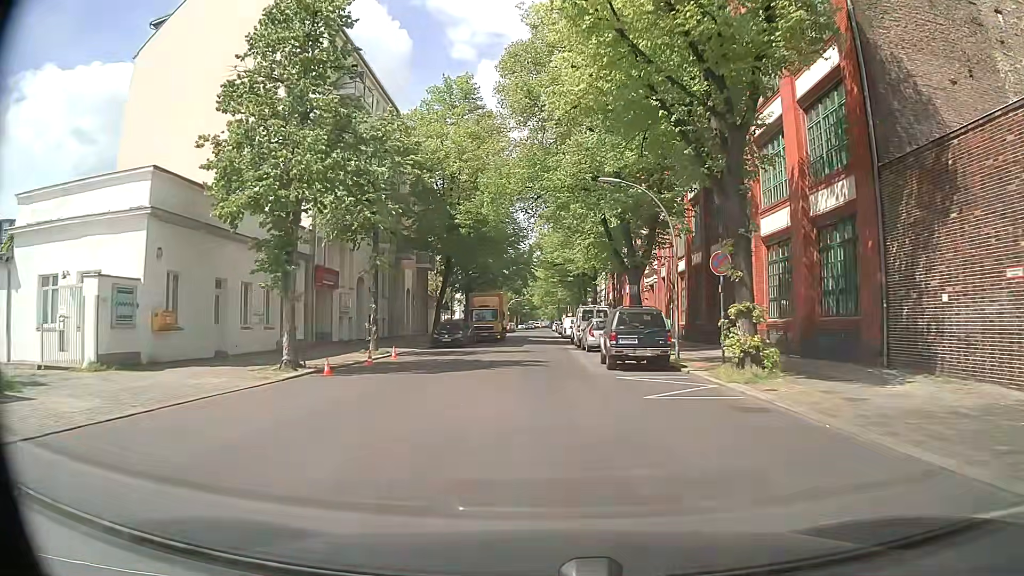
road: residential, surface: asphalt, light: Day
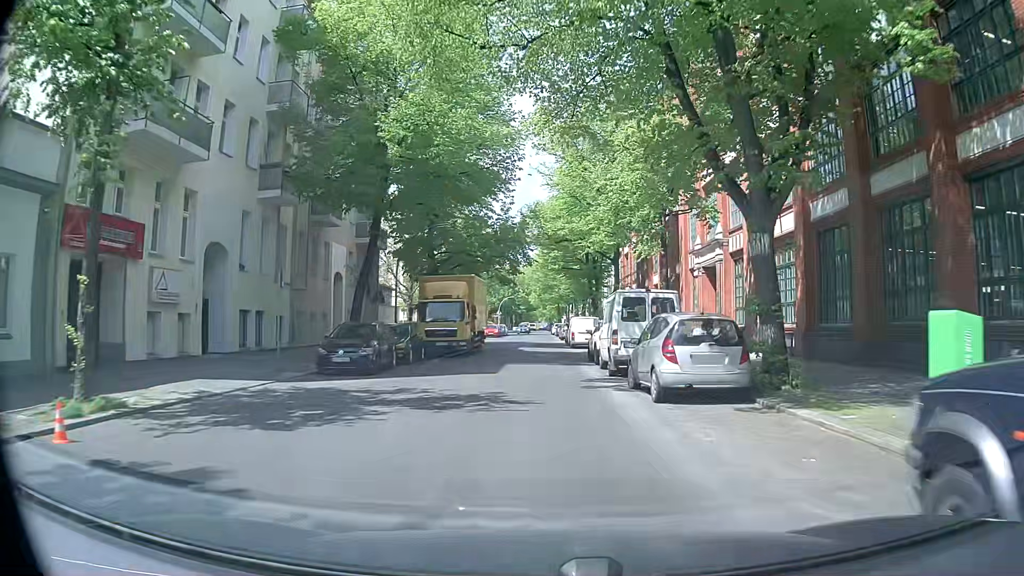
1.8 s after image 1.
(+0.1, +19.6) m; +1°
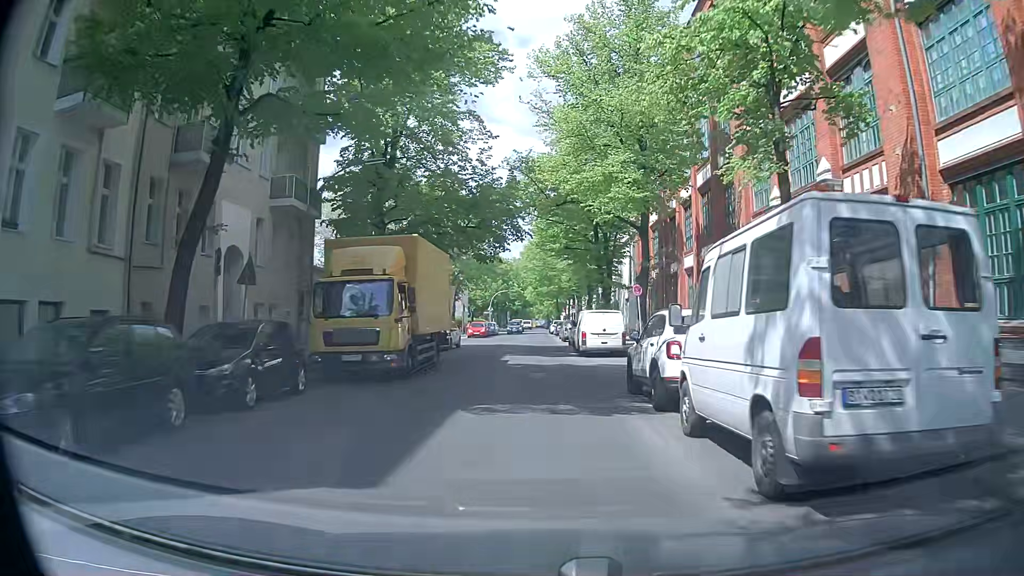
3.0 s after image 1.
(-0.2, +13.3) m; -1°
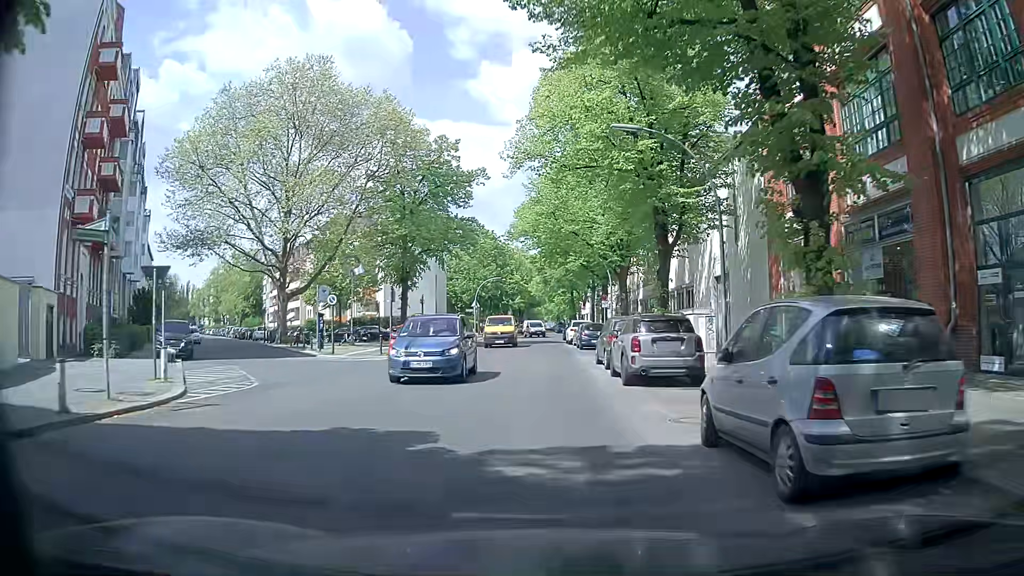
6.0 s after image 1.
(+0.2, +33.7) m; +1°
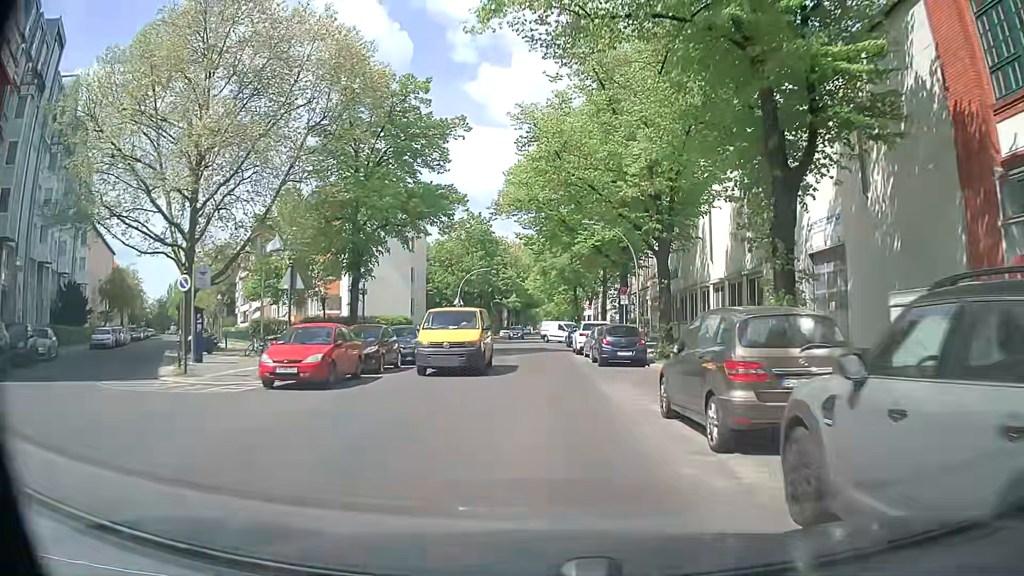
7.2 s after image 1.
(-0.2, +13.1) m; 0°
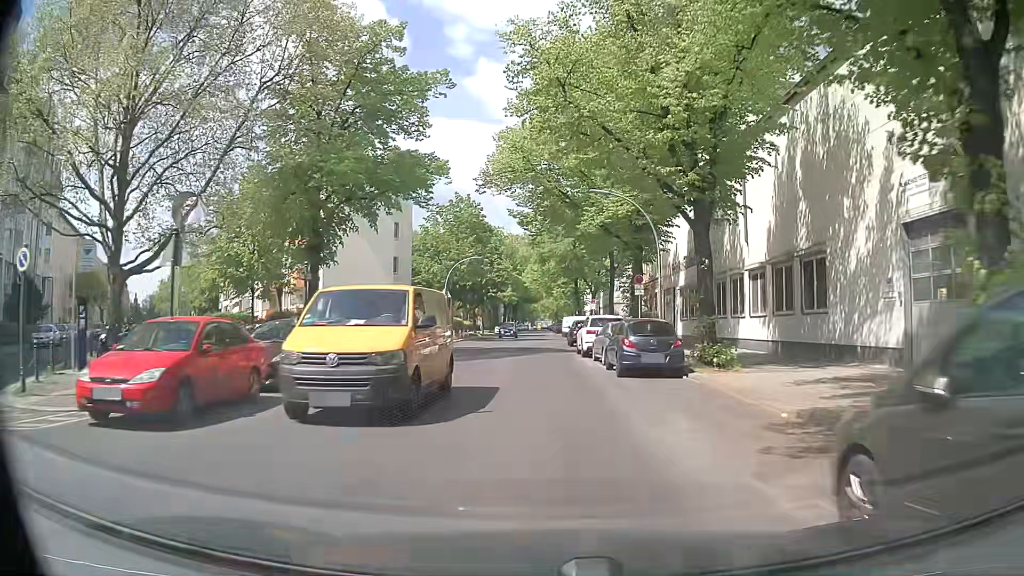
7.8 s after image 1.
(-0.1, +6.6) m; -1°
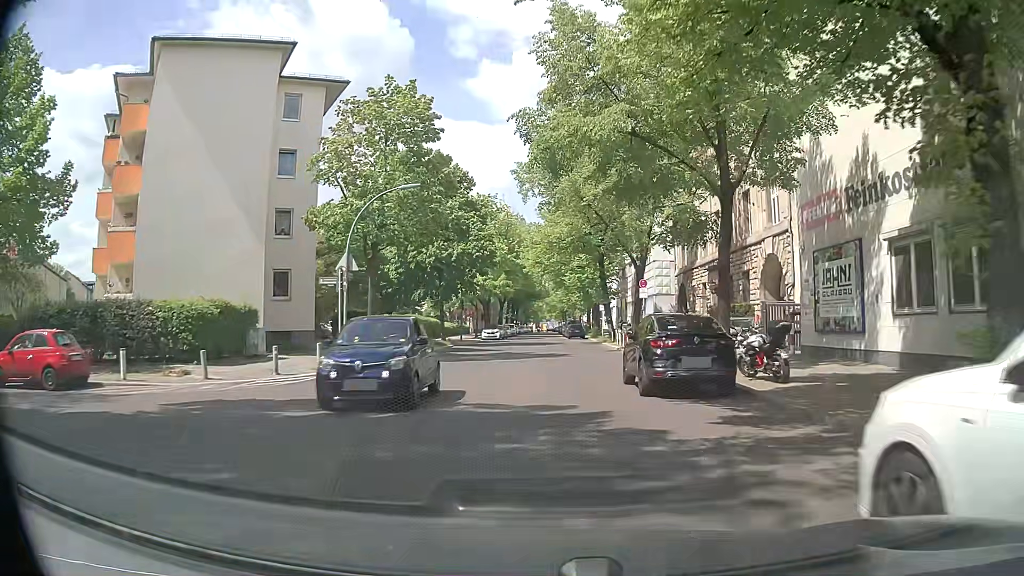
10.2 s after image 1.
(0.0, +27.1) m; 0°
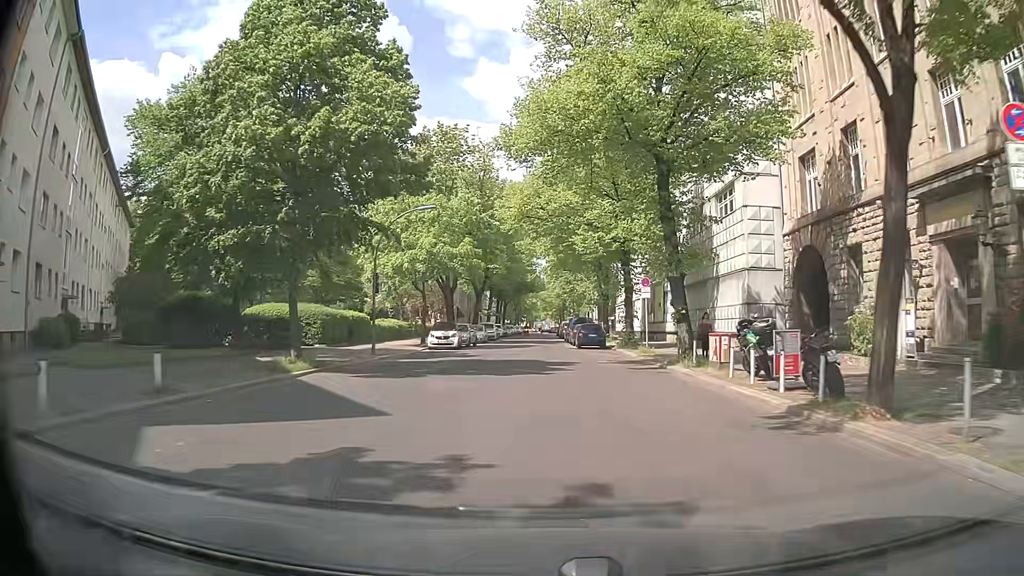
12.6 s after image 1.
(+0.1, +27.5) m; +1°
(0, +10) (0, +20) (-1, +30) (-1, +40) (-1, +50) (-1, +60) (-1, +70) (-1, +80) (-1, +90) (-1, +100) m
